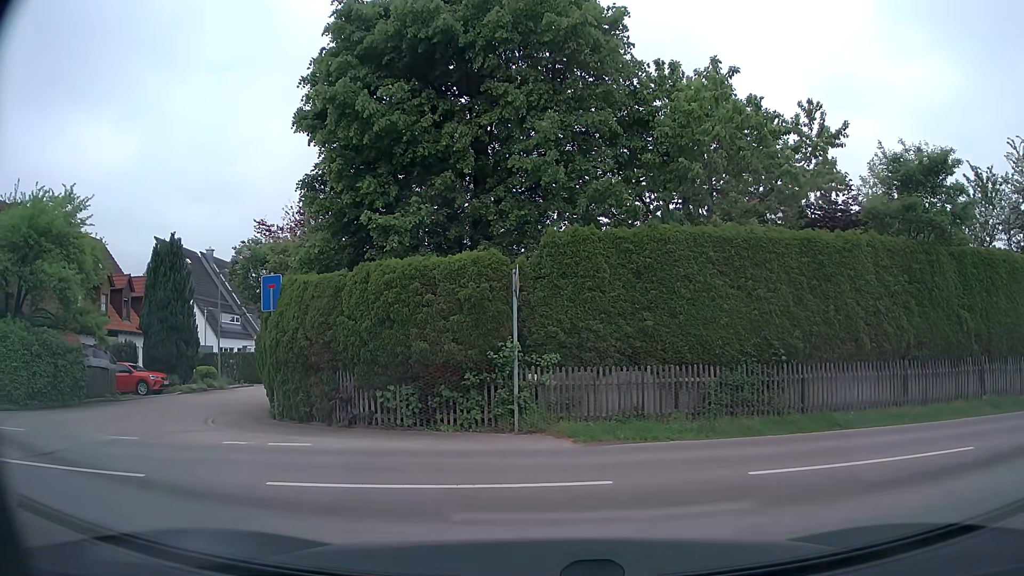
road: residential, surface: asphalt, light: Day
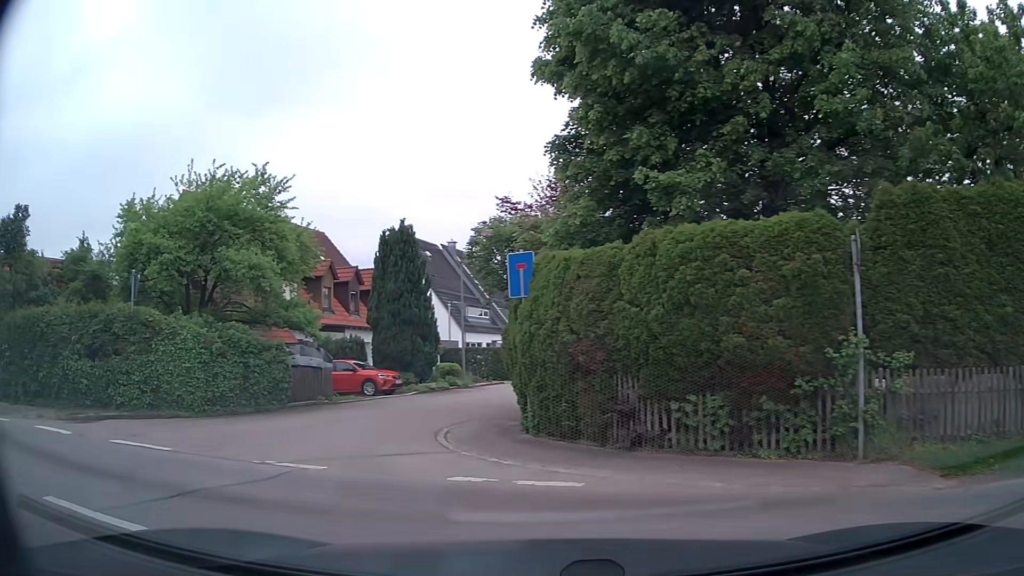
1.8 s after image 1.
(-0.9, +3.3) m; -27°
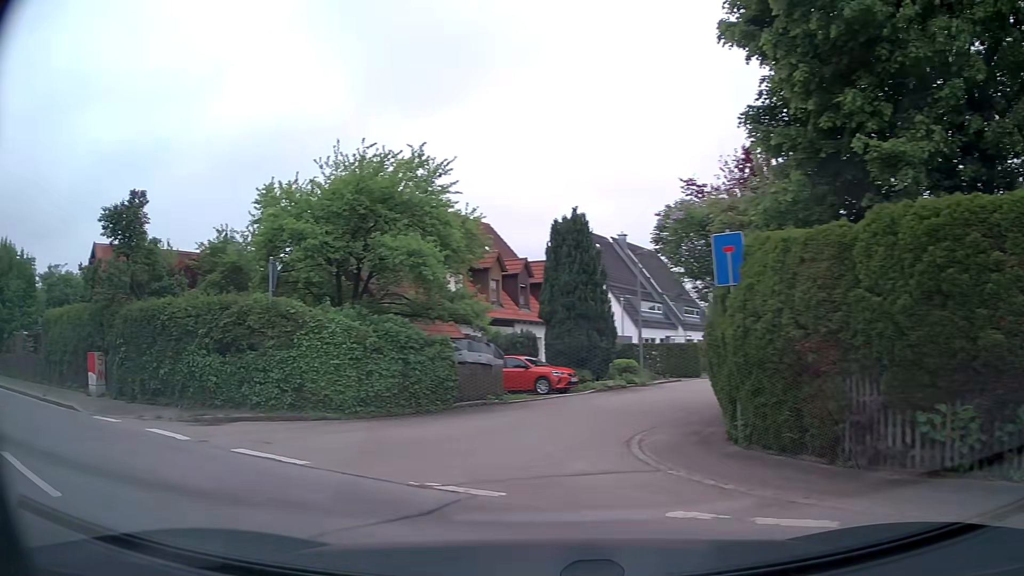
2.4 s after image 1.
(-0.2, +1.8) m; -14°
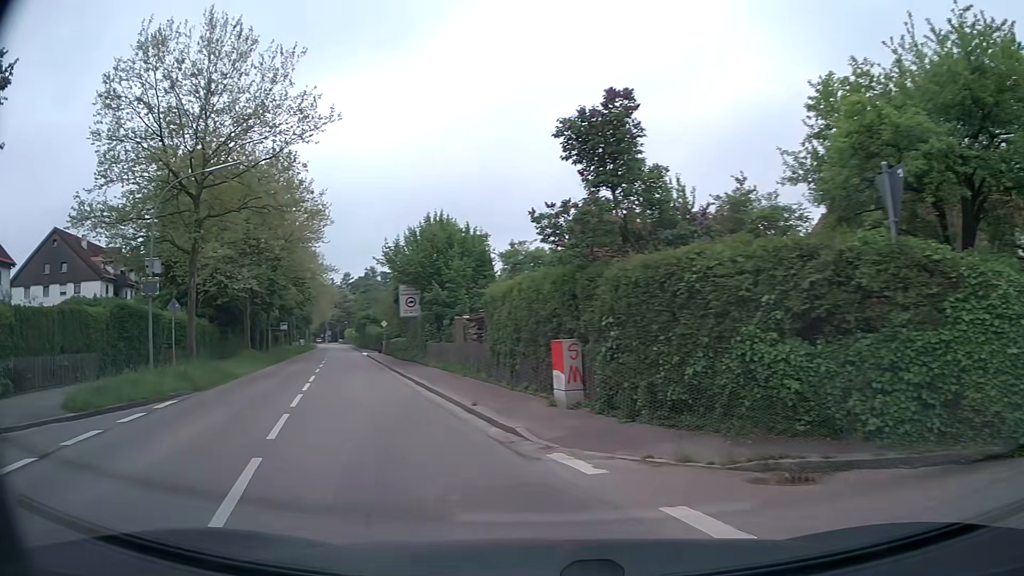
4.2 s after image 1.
(-2.8, +6.3) m; -43°
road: secondary
(-2, +10) (-6, +19) (-9, +29) (-12, +38) (-15, +48) (-18, +57) (-21, +67) (-24, +76) (-27, +86) (-31, +95) m
